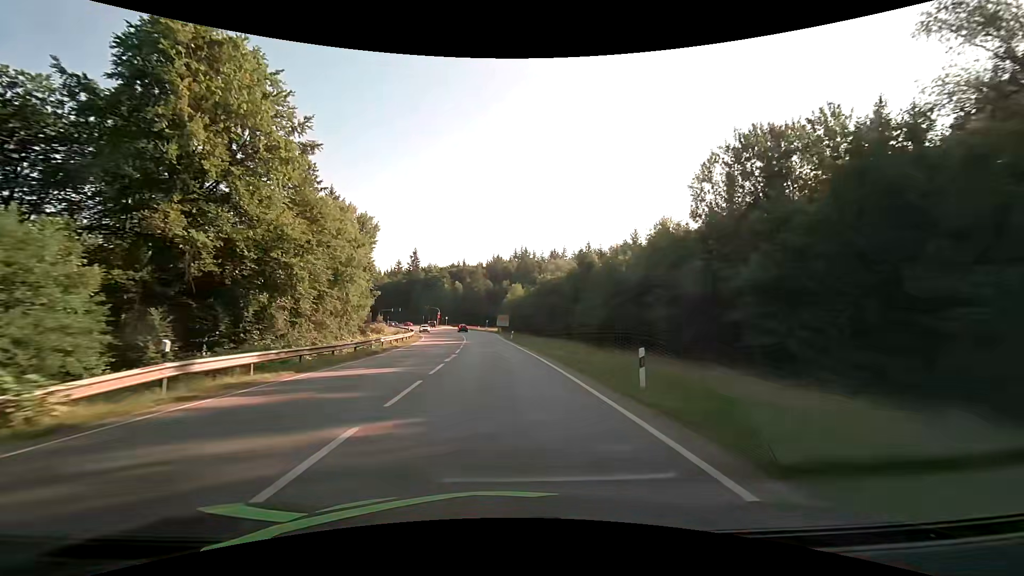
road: secondary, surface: asphalt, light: Day
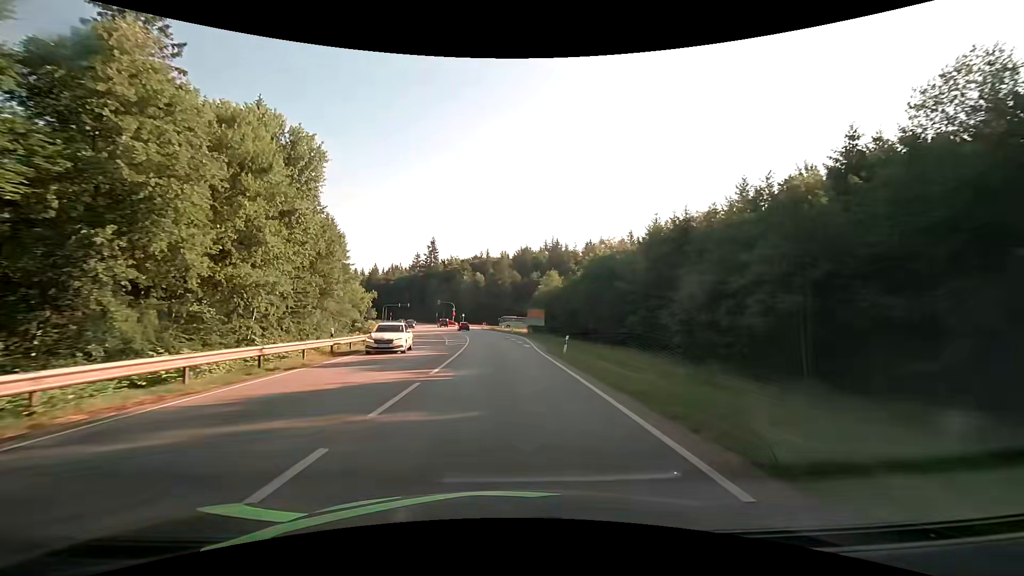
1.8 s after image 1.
(-0.9, +31.2) m; -3°
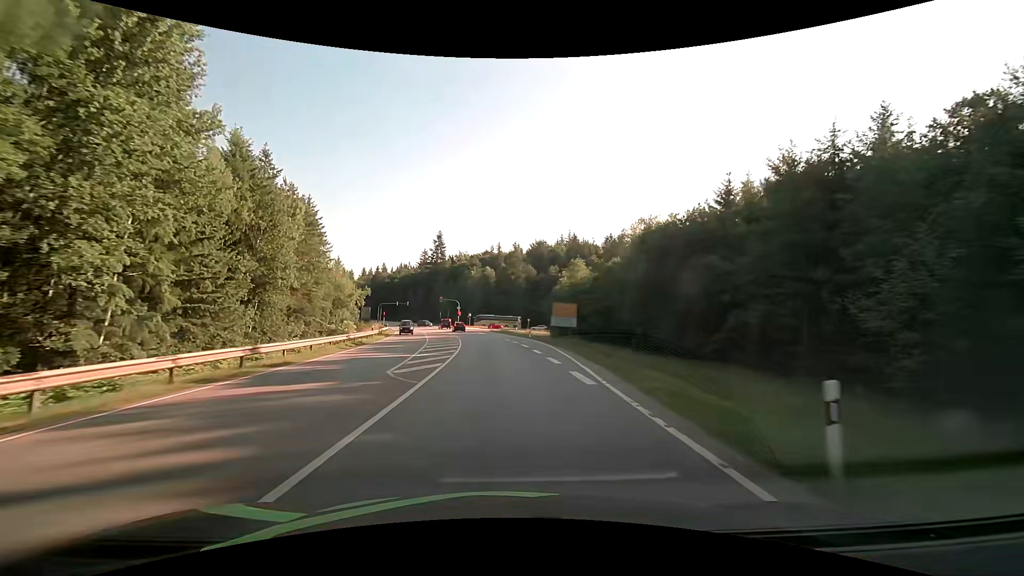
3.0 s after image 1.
(-0.3, +19.4) m; -2°
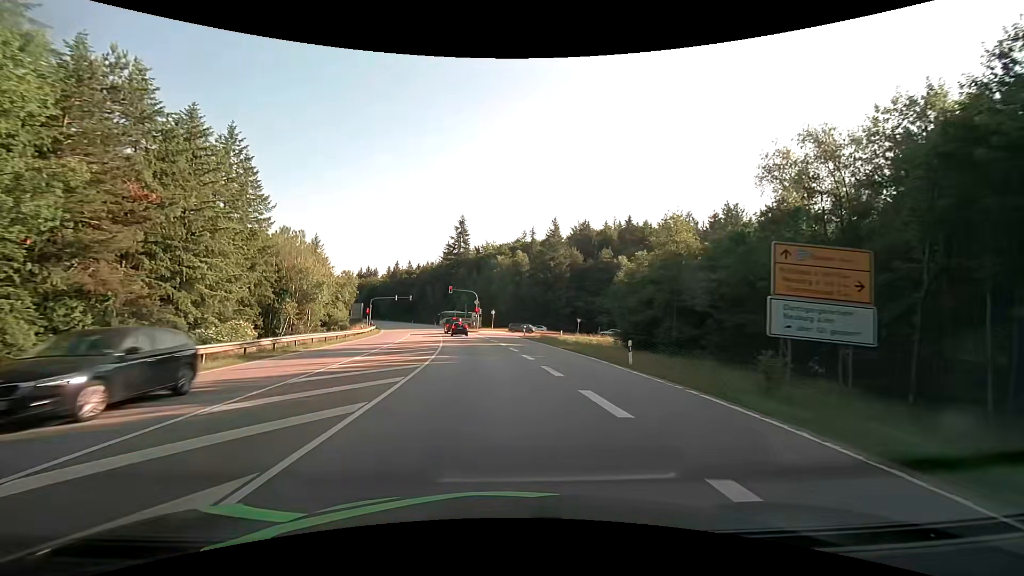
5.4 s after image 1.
(-1.1, +34.0) m; -4°
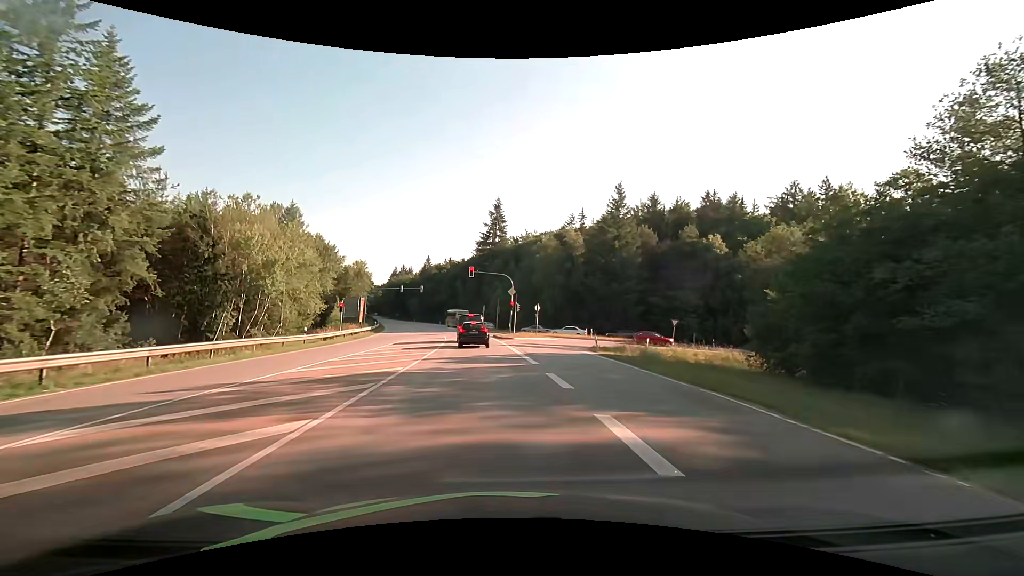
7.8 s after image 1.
(-1.1, +26.5) m; -4°
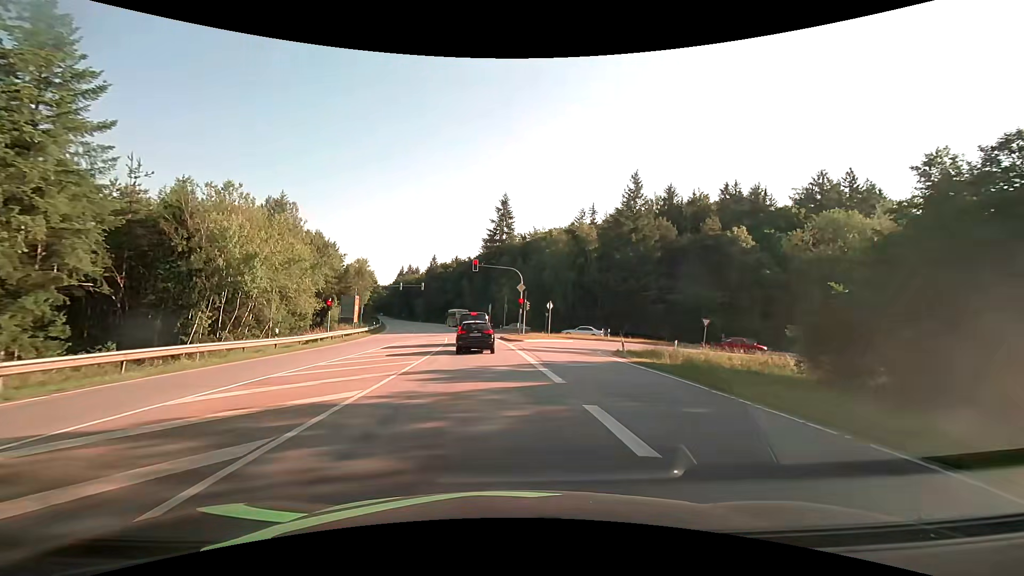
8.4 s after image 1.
(-0.1, +5.2) m; -1°
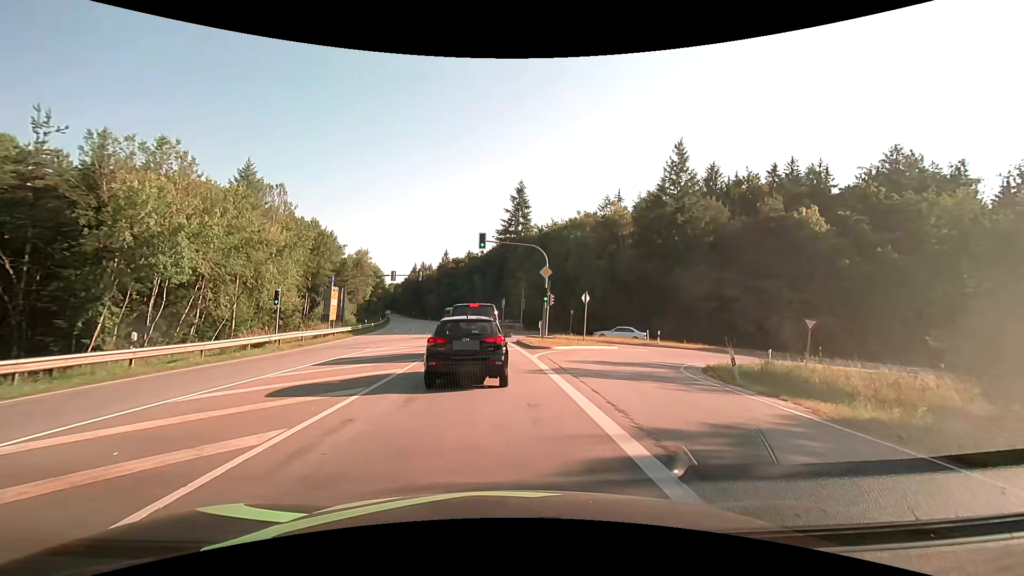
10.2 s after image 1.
(-0.2, +11.4) m; -2°
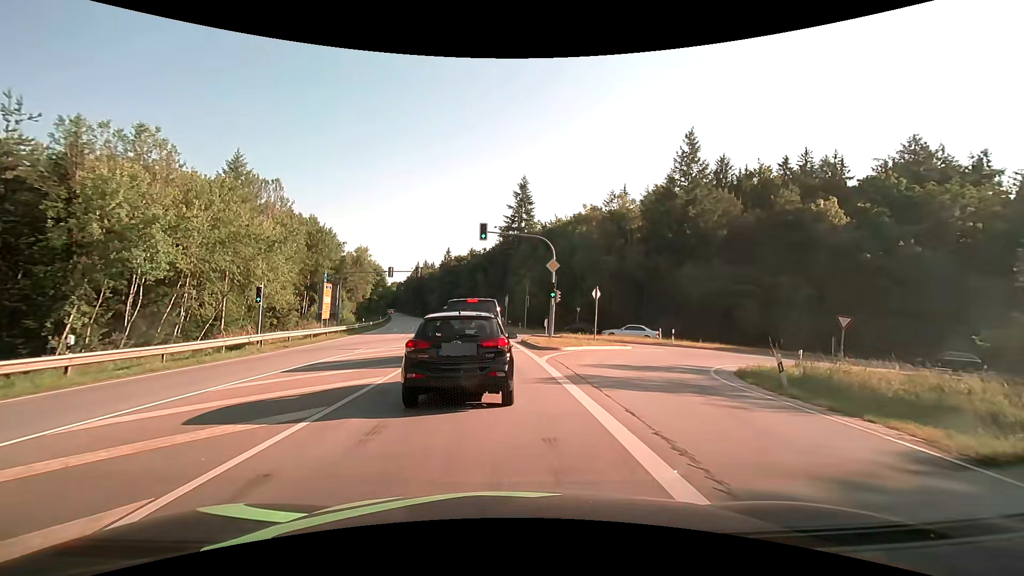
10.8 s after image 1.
(0.0, +2.4) m; -1°
(0, +10) (-1, +20) (-1, +30) (-2, +40) (-3, +50) (-5, +60) (-6, +70) (-8, +80) (-10, +89) (-12, +99) m
